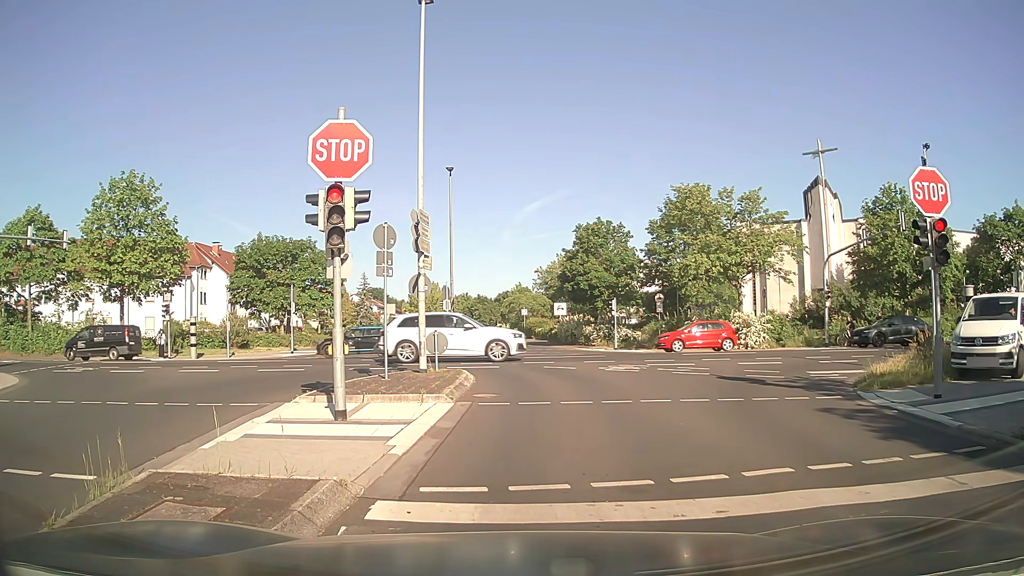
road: residential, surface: asphalt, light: Day
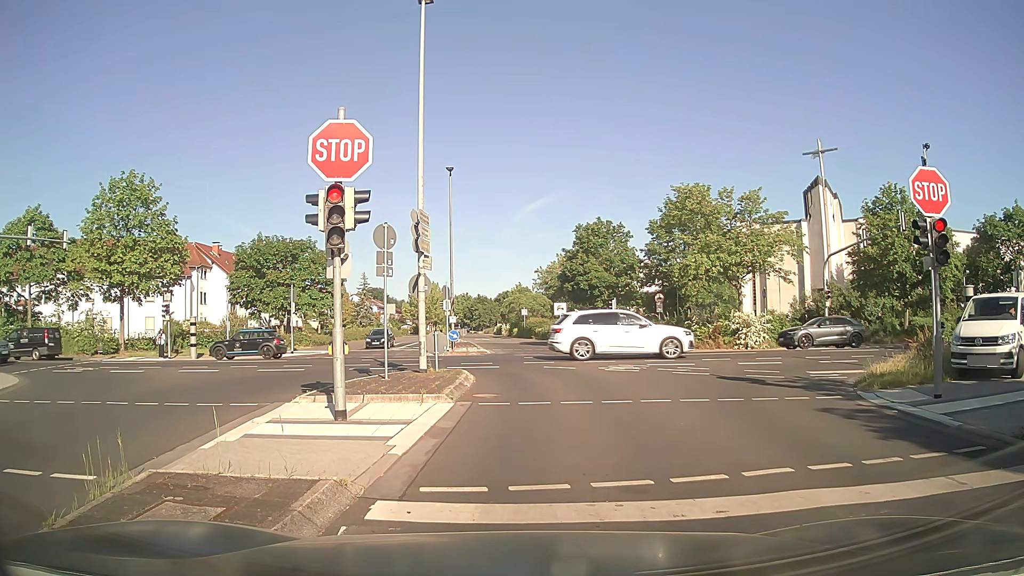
(0.0, 0.0) m; 0°
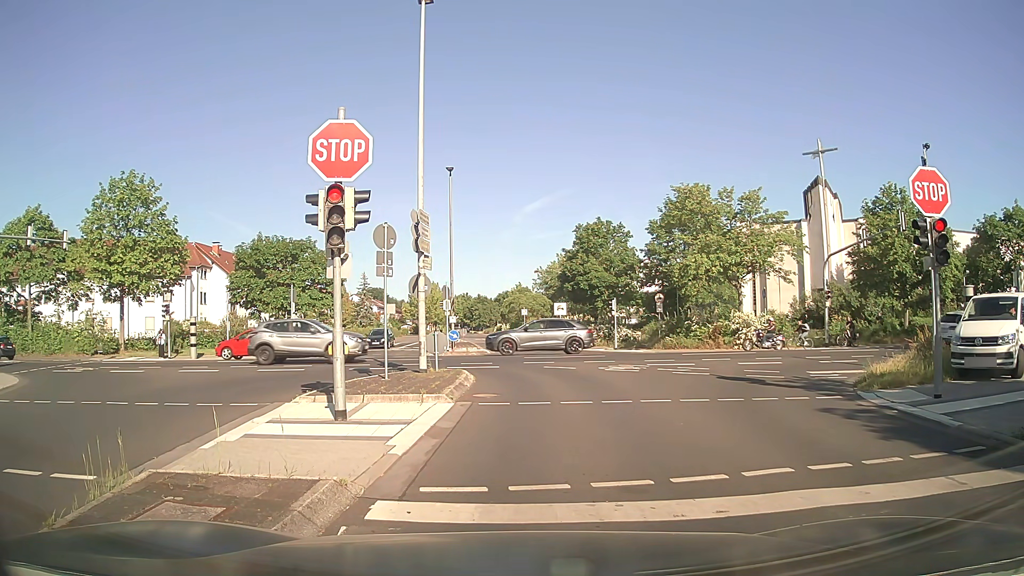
(0.0, 0.0) m; 0°
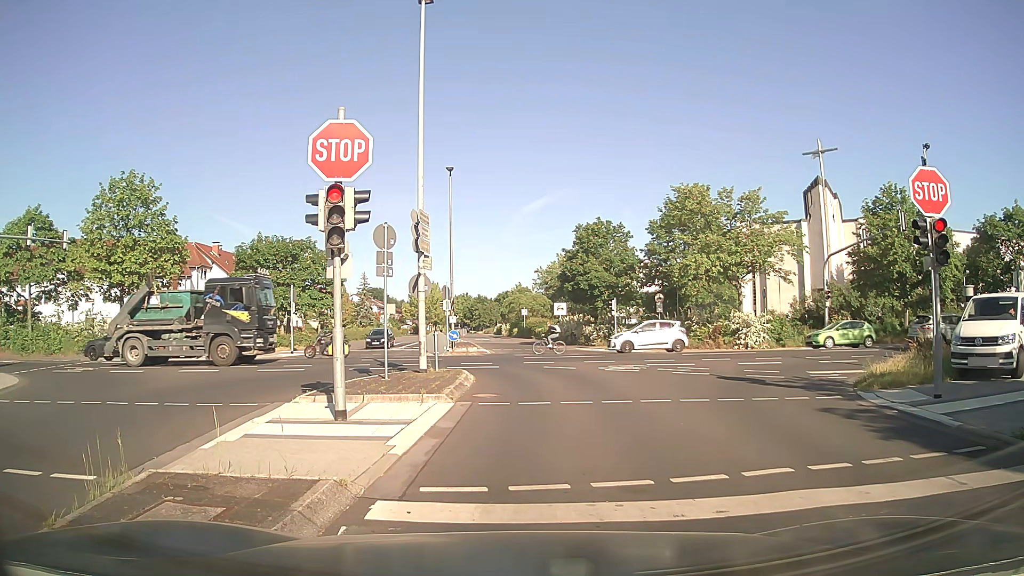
(0.0, 0.0) m; 0°
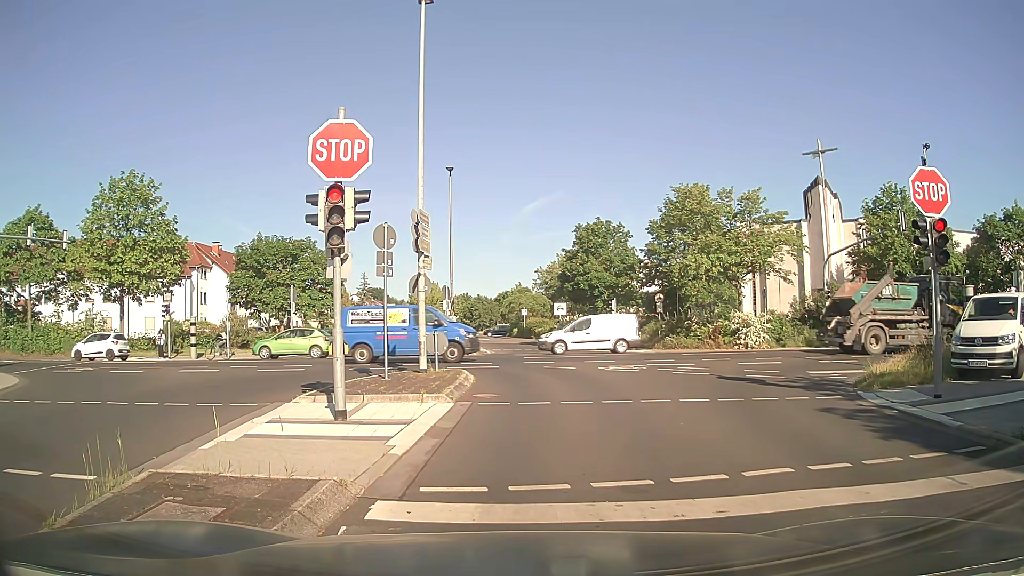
(0.0, 0.0) m; 0°
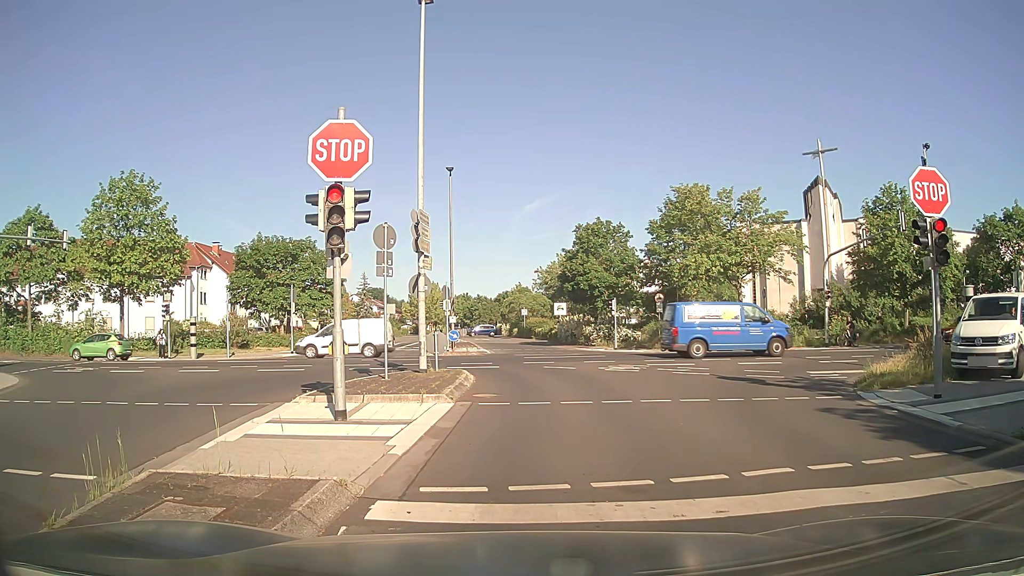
(0.0, 0.0) m; 0°
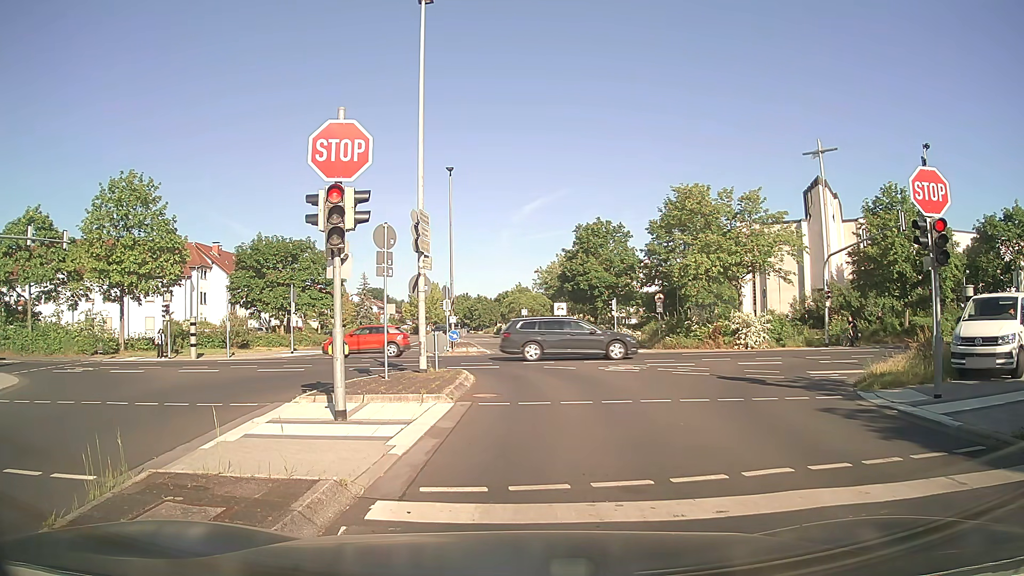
(0.0, 0.0) m; 0°
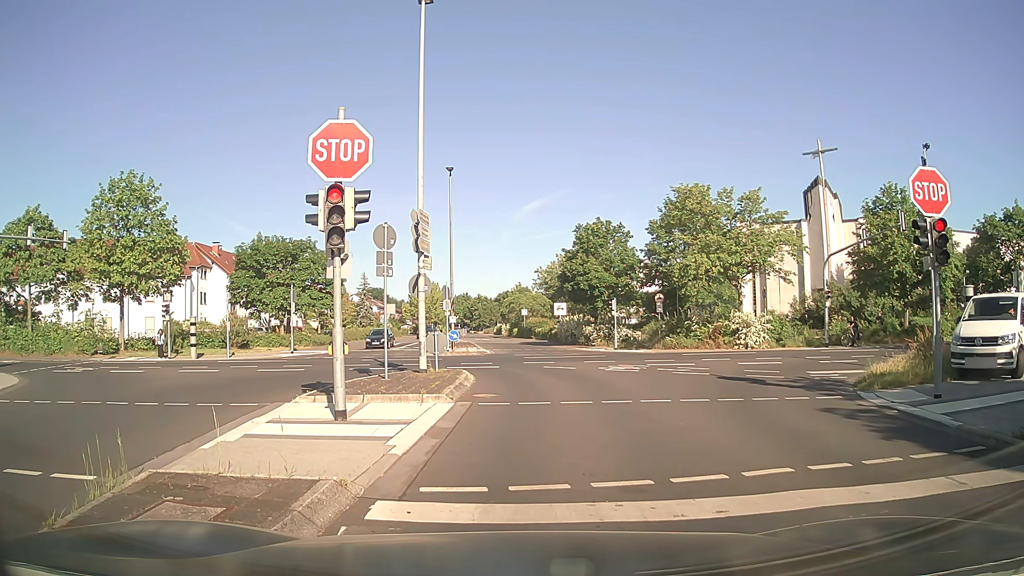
(0.0, 0.0) m; 0°
(0, +10) (0, +20) (-5, +28) (-14, +32) (-24, +33) (-34, +33) (-44, +32) (-54, +32) (-64, +31) (-74, +30) m
